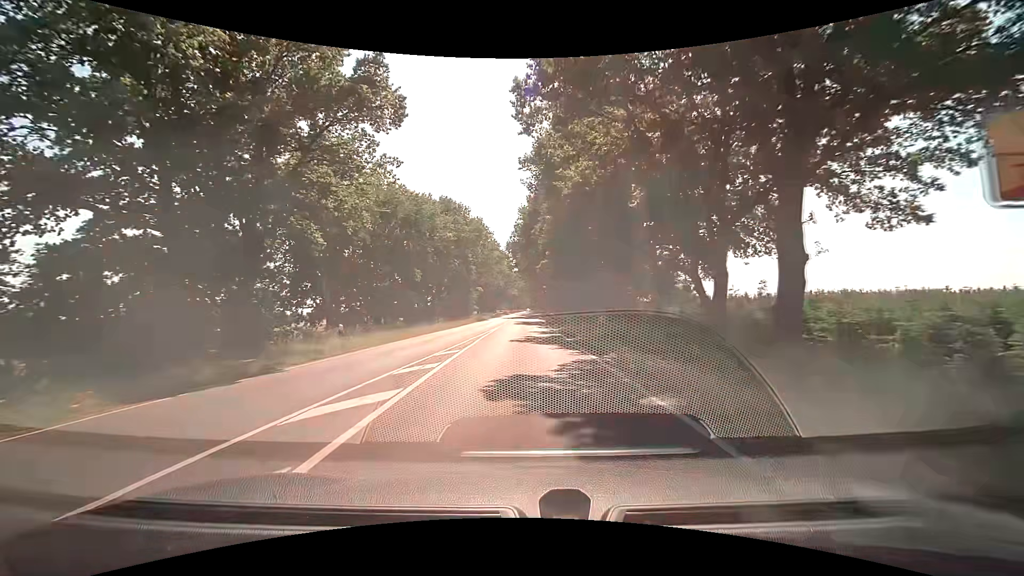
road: primary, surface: asphalt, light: Day
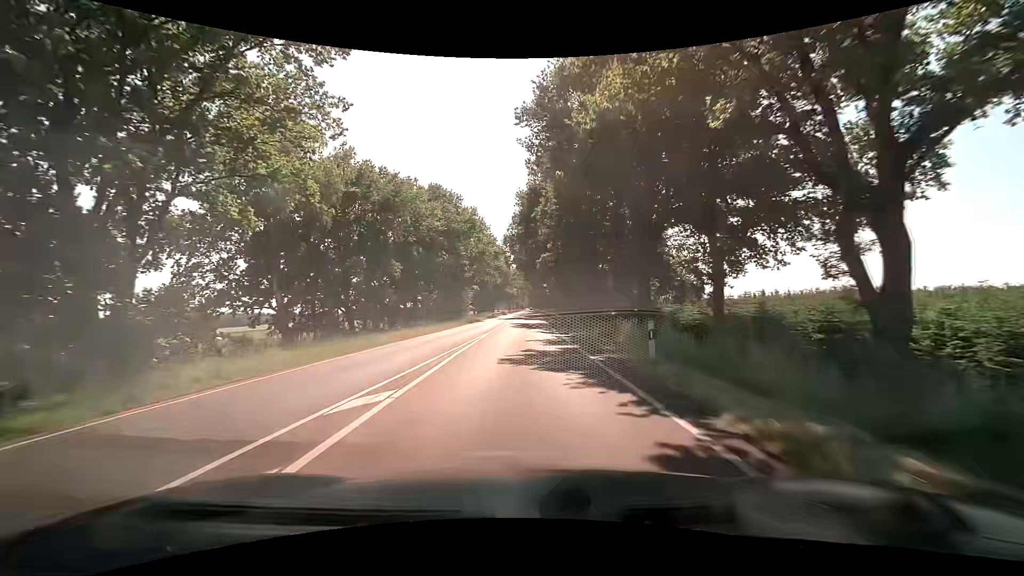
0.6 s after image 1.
(0.0, +8.1) m; 0°
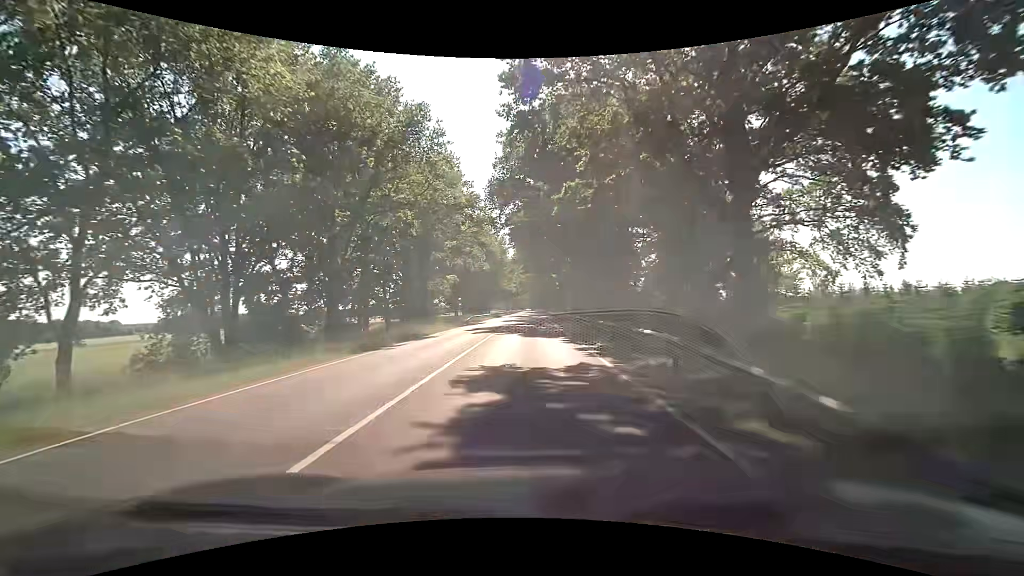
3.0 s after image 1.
(0.0, +36.2) m; -1°
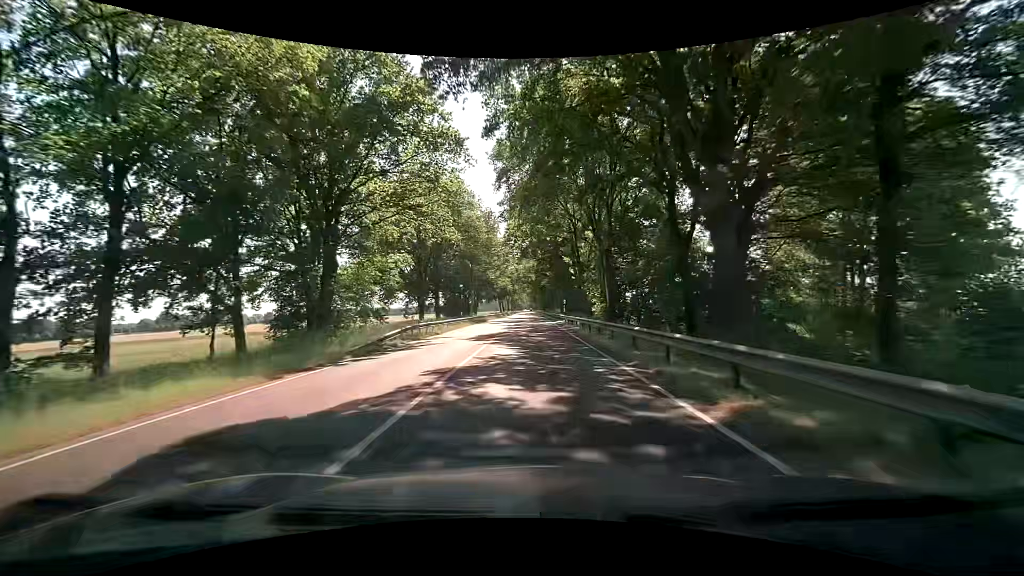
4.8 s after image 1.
(+0.3, +30.8) m; +1°
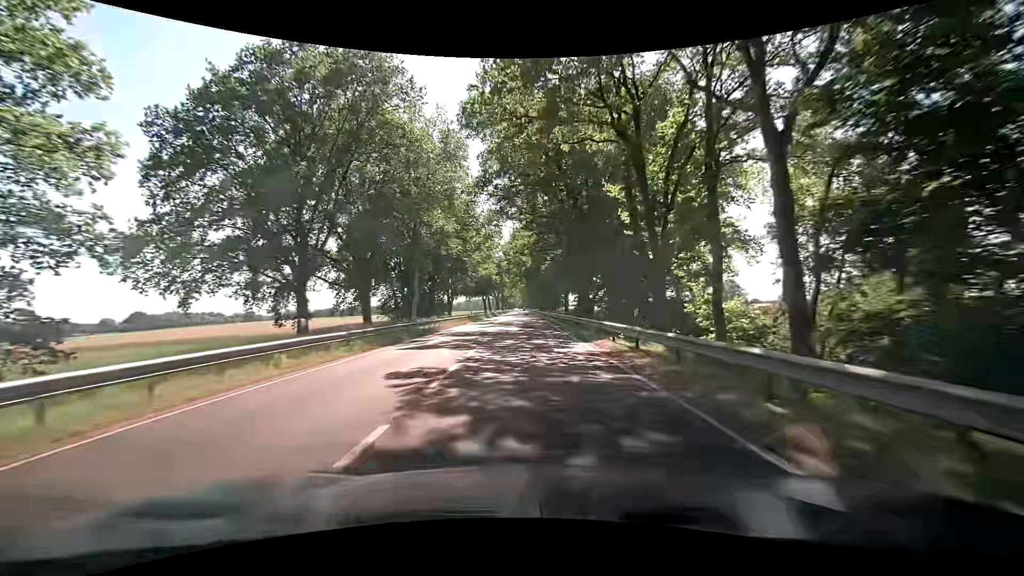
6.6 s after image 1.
(0.0, +33.5) m; 0°
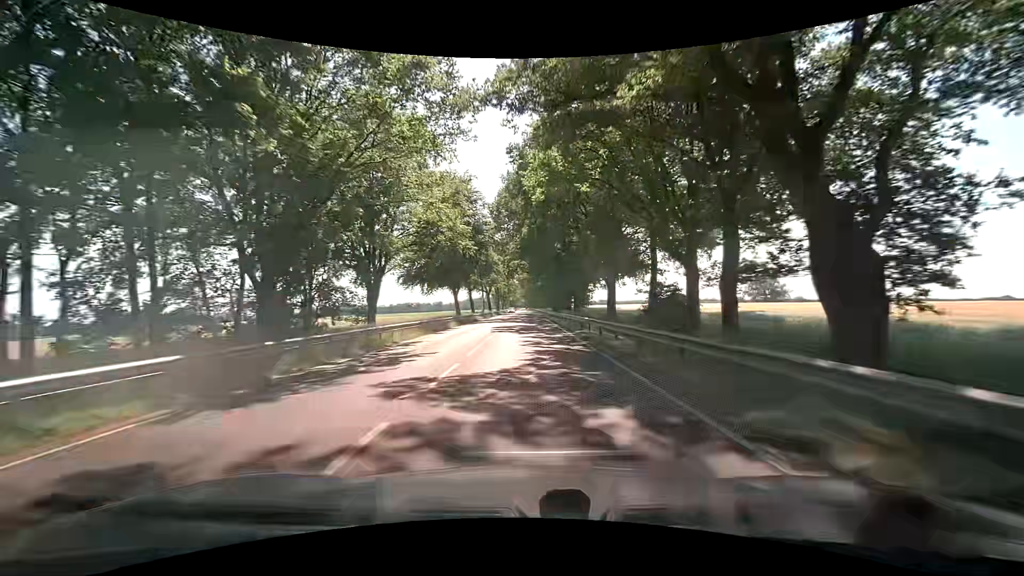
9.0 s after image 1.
(+0.1, +48.7) m; 0°
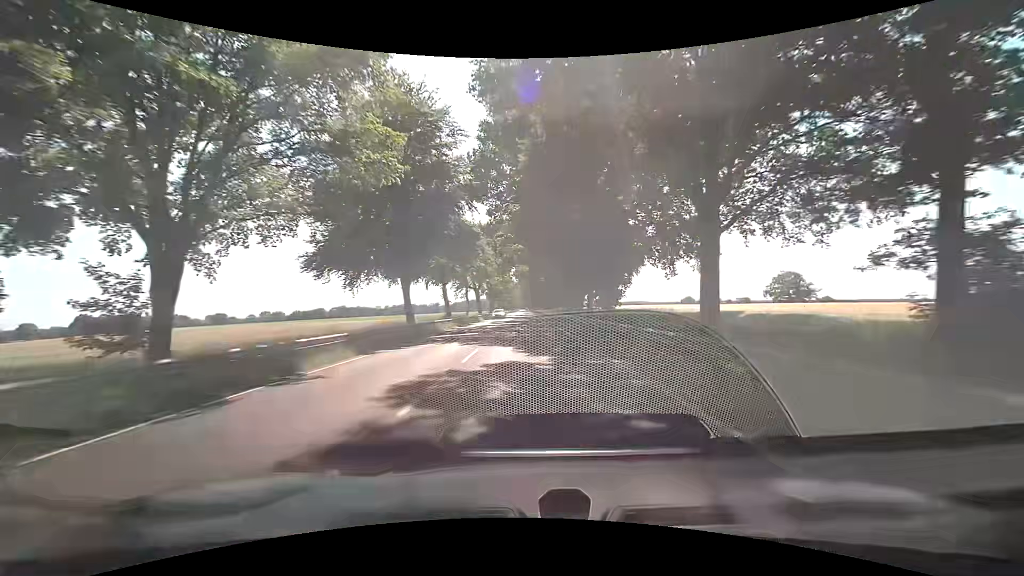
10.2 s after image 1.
(+0.1, +26.0) m; +1°
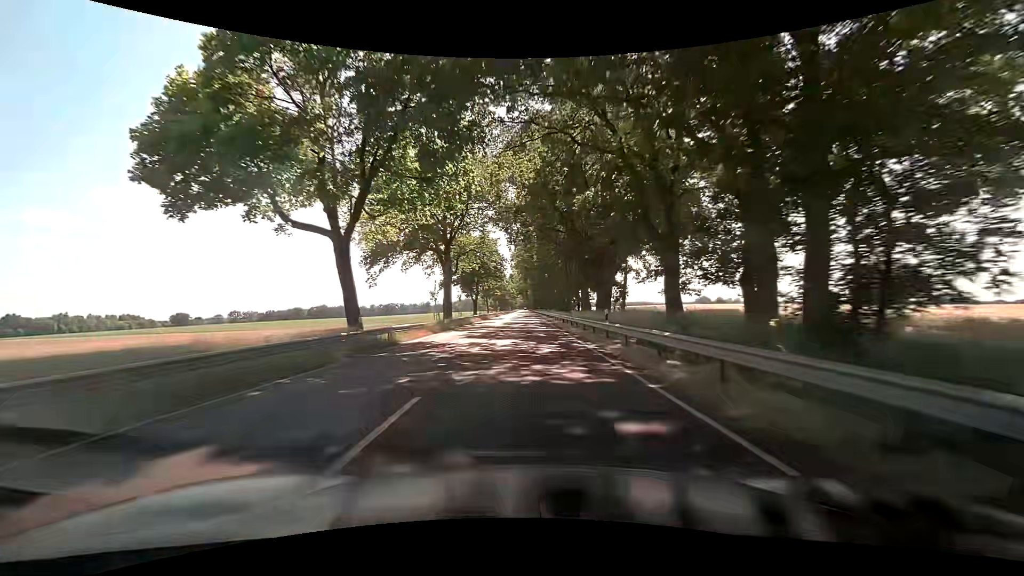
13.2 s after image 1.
(-0.8, +69.5) m; -1°
(0, +10) (0, +20) (0, +30) (0, +40) (0, +50) (0, +60) (0, +70) (+1, +80) (+1, +90) (+1, +100) m
